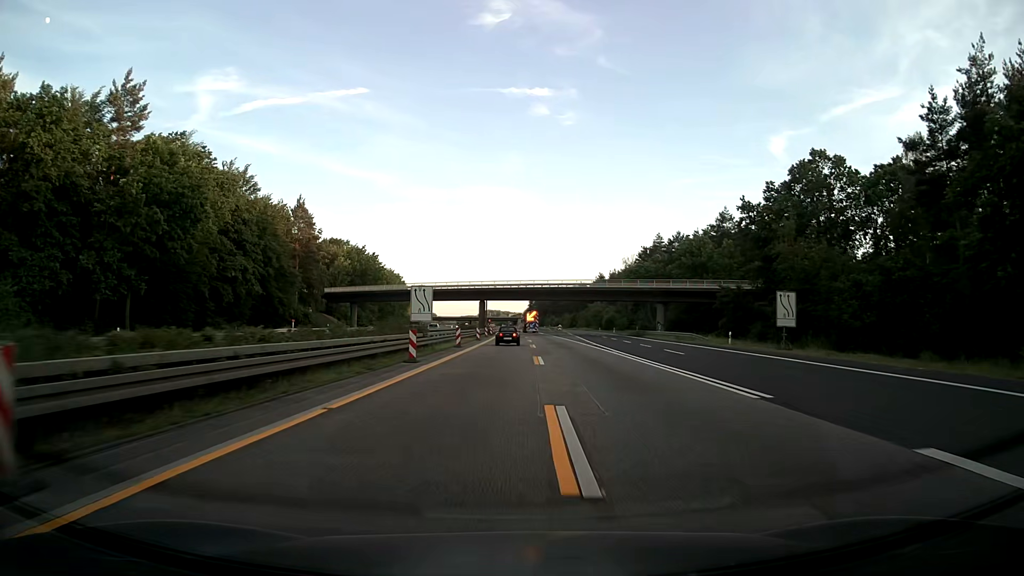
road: motorway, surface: asphalt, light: Day
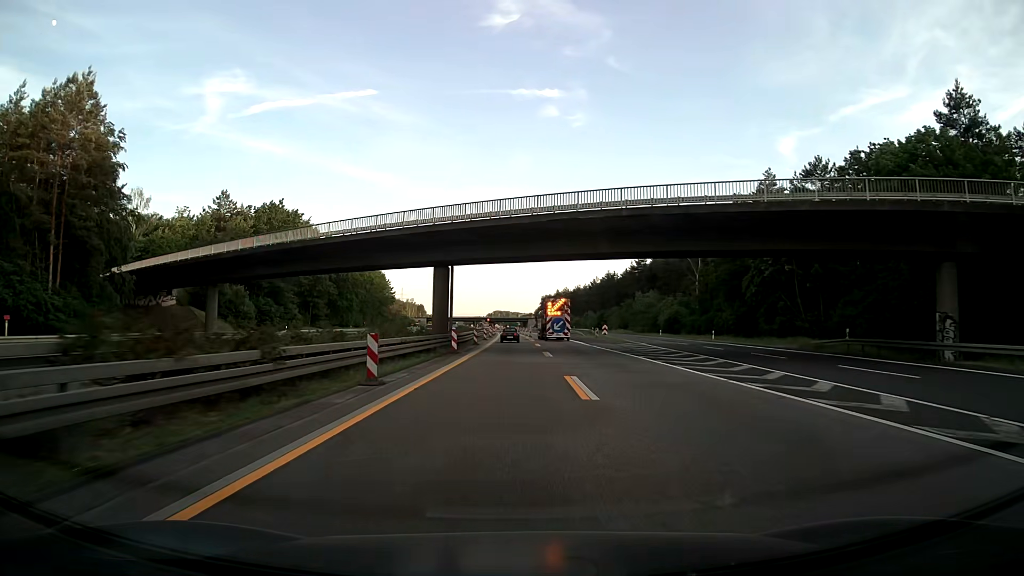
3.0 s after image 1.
(+0.1, +64.5) m; -1°
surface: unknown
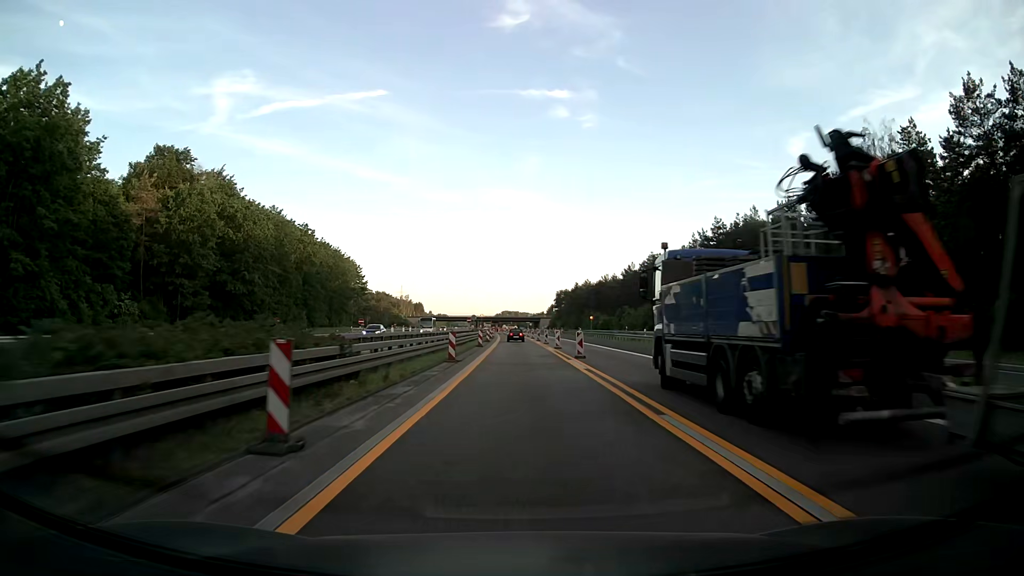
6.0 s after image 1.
(-0.7, +62.2) m; -1°
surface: asphalt
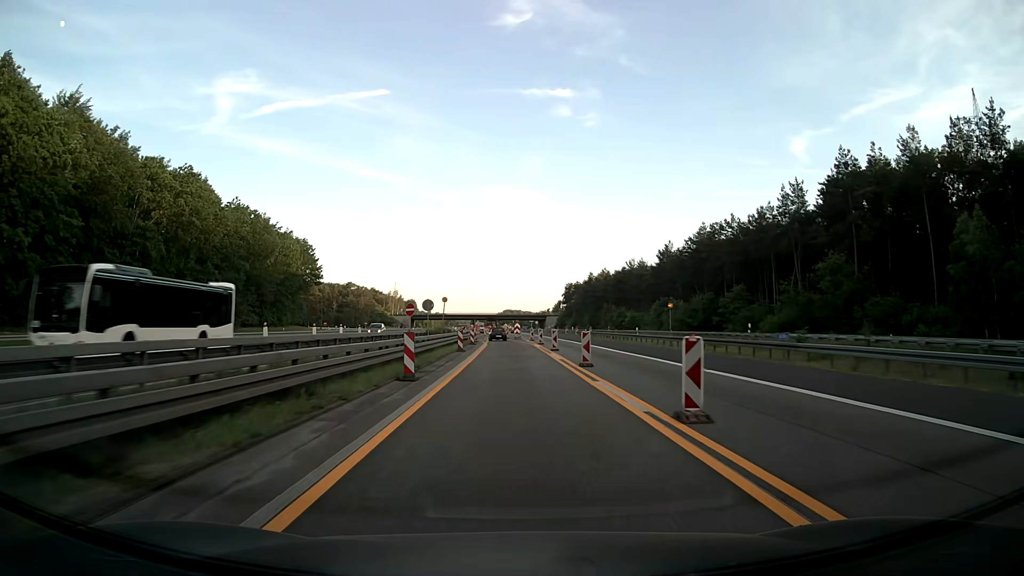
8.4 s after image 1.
(0.0, +48.1) m; 0°
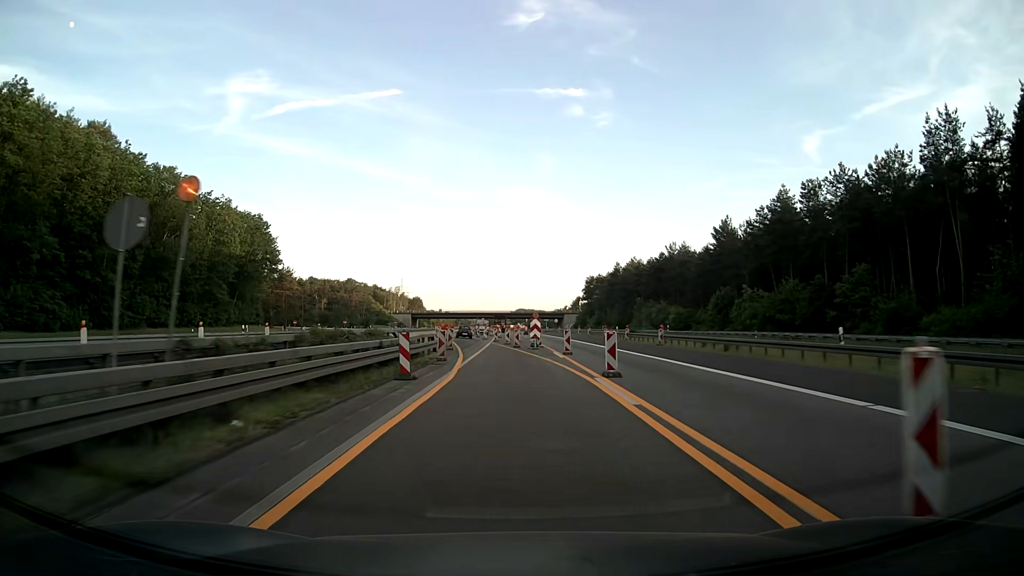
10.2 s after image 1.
(-0.2, +35.1) m; -1°
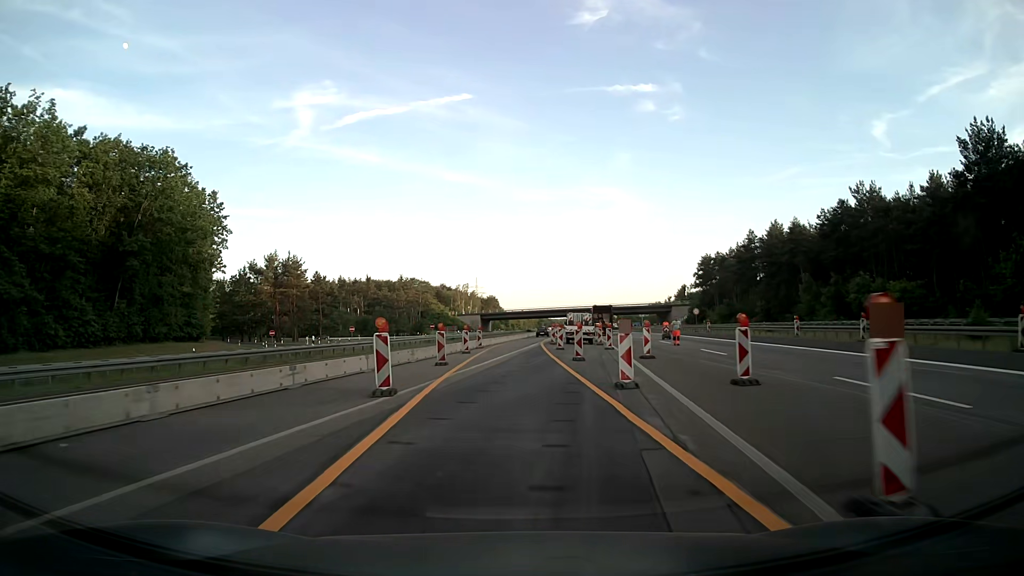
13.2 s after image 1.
(-3.8, +56.8) m; -7°
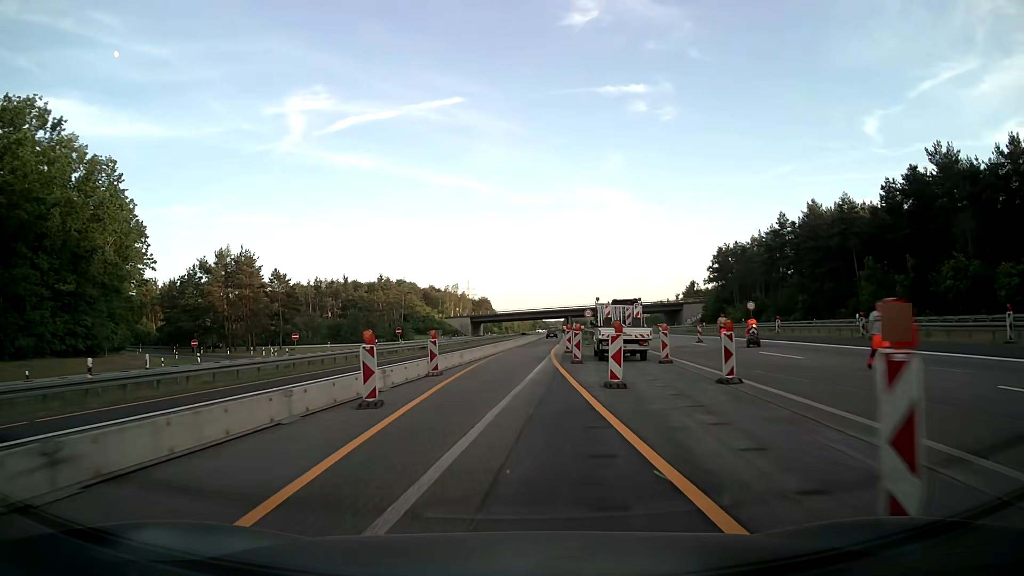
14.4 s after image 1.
(0.0, +22.5) m; 0°
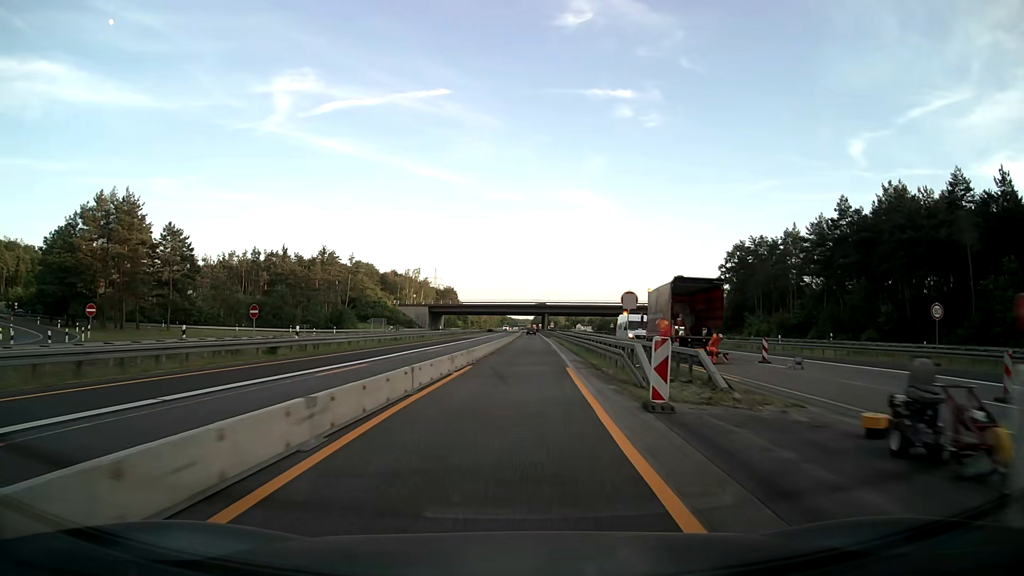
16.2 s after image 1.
(+0.4, +33.7) m; +3°
(0, +10) (0, +20) (+1, +30) (+1, +40) (+1, +50) (+1, +60) (+2, +70) (+2, +80) (+3, +90) (+3, +100) m
